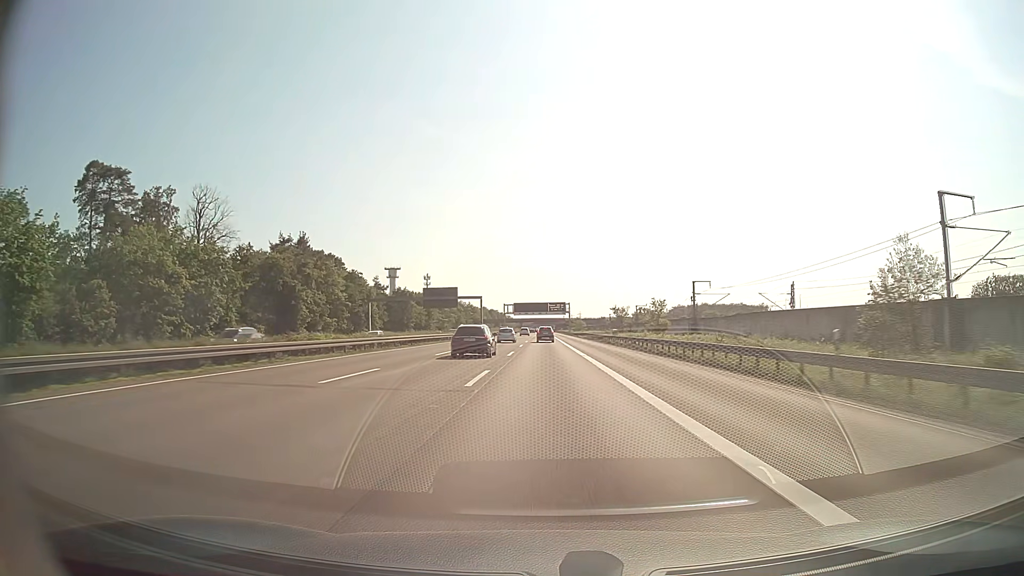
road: motorway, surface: asphalt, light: Day
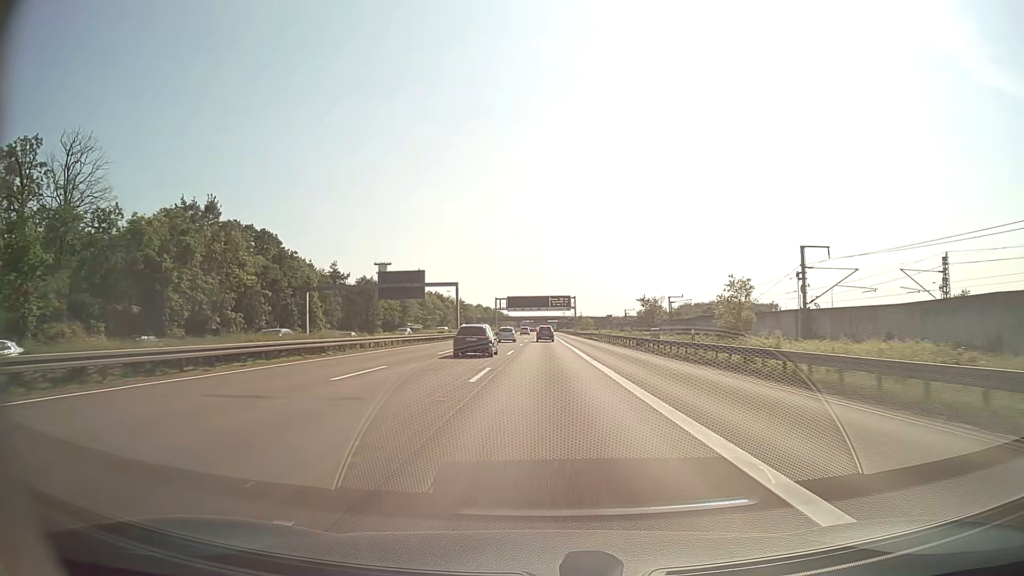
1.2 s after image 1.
(0.0, +34.9) m; 0°
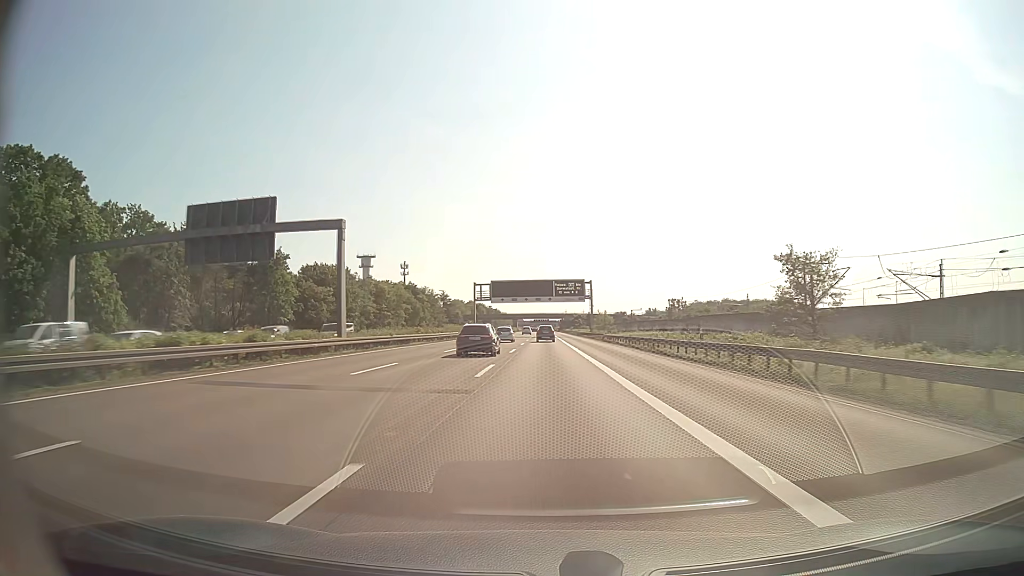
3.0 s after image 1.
(0.0, +52.3) m; 0°
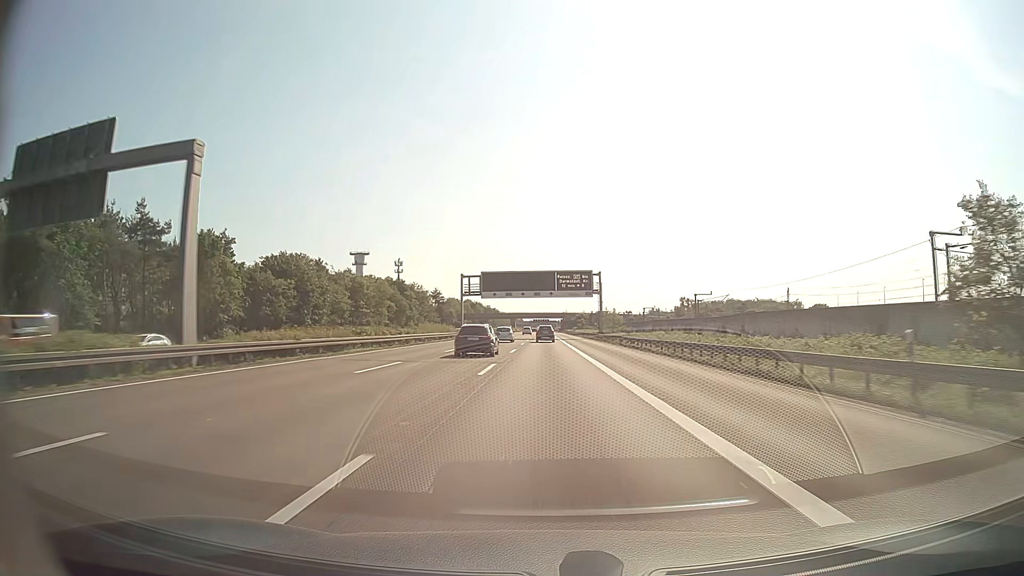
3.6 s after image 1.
(0.0, +17.4) m; 0°
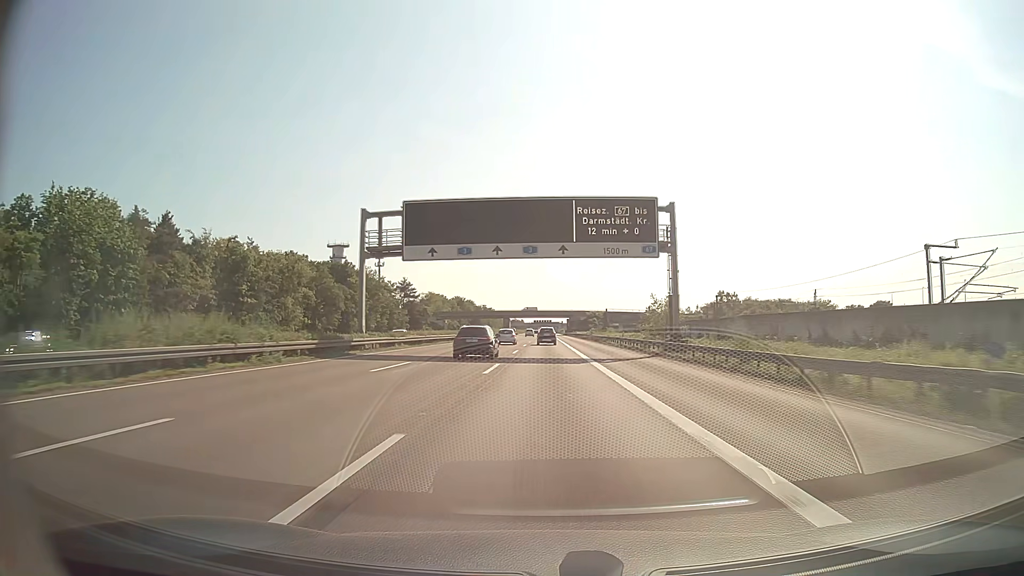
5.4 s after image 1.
(+0.1, +52.3) m; 0°
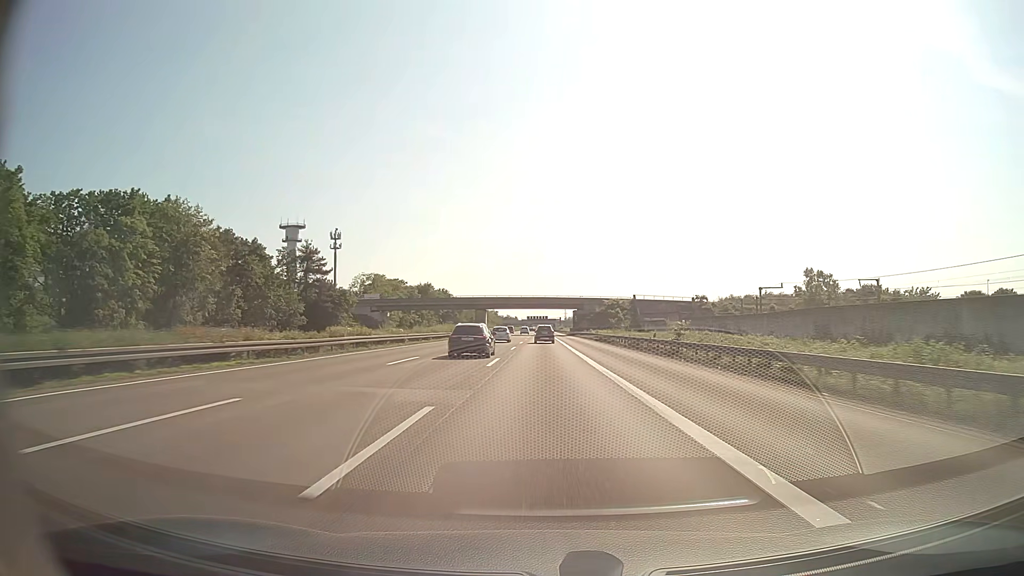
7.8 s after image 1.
(+0.1, +69.6) m; 0°
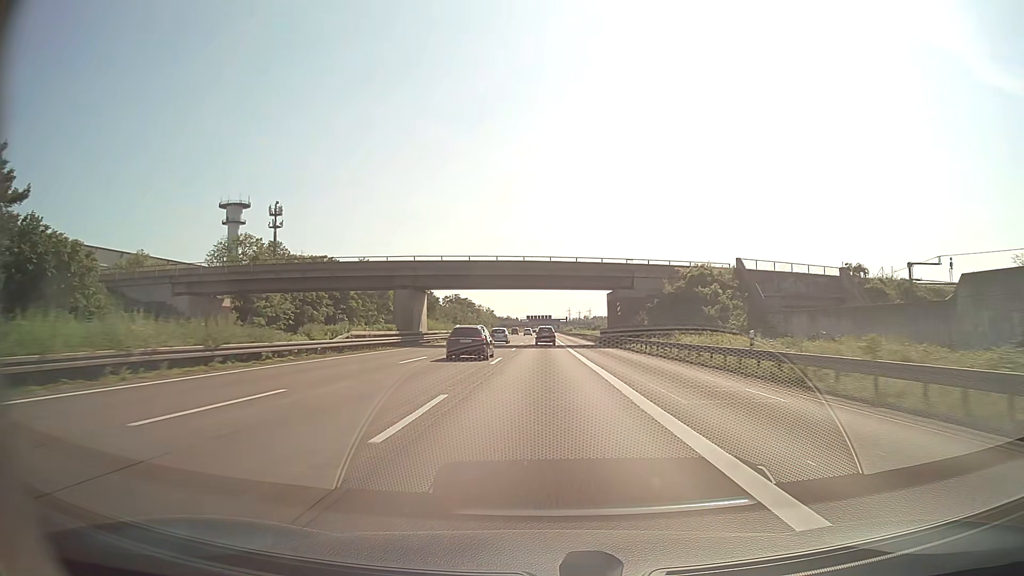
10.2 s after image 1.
(+0.1, +69.7) m; 0°
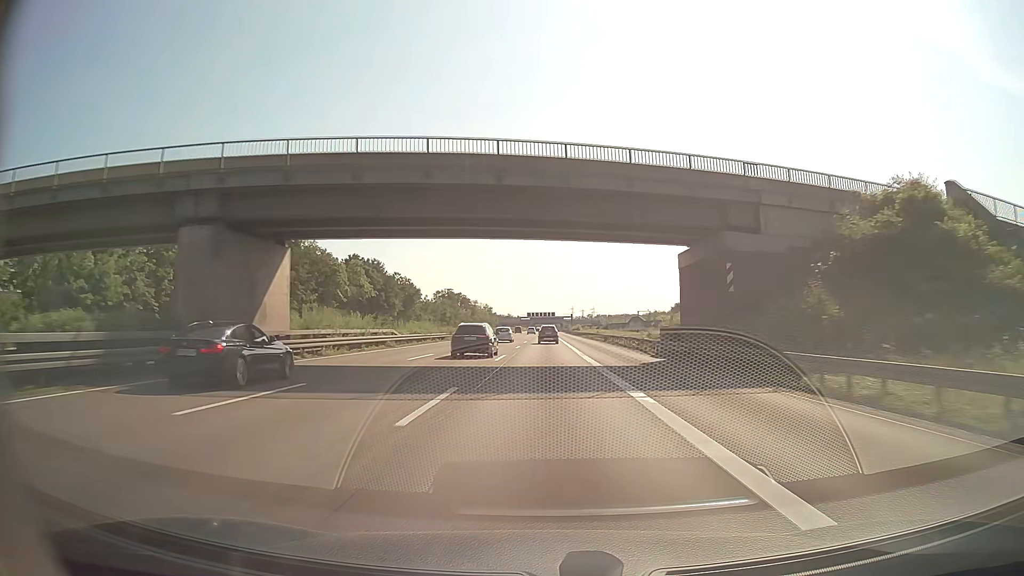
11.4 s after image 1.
(-0.1, +34.8) m; 0°
(0, +10) (0, +20) (0, +30) (0, +40) (0, +50) (0, +60) (0, +70) (0, +80) (0, +90) (0, +100) m
